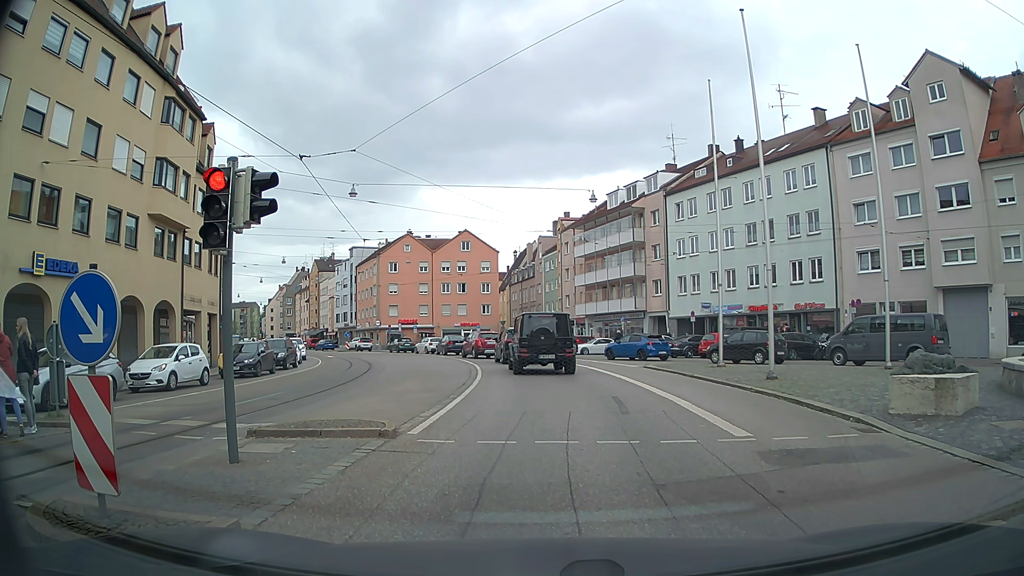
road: tertiary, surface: asphalt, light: Day
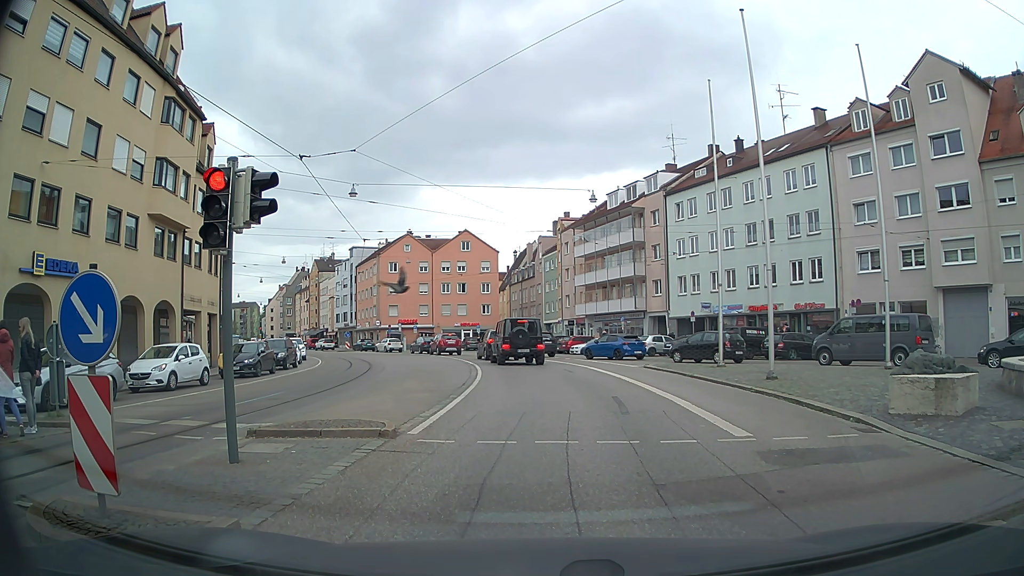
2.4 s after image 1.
(0.0, 0.0) m; 0°
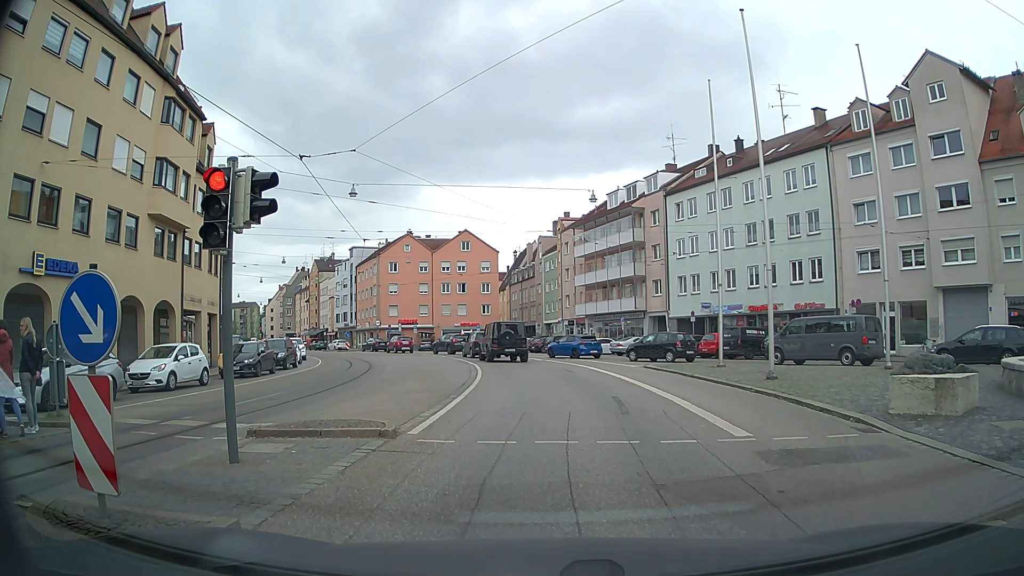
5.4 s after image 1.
(0.0, 0.0) m; 0°
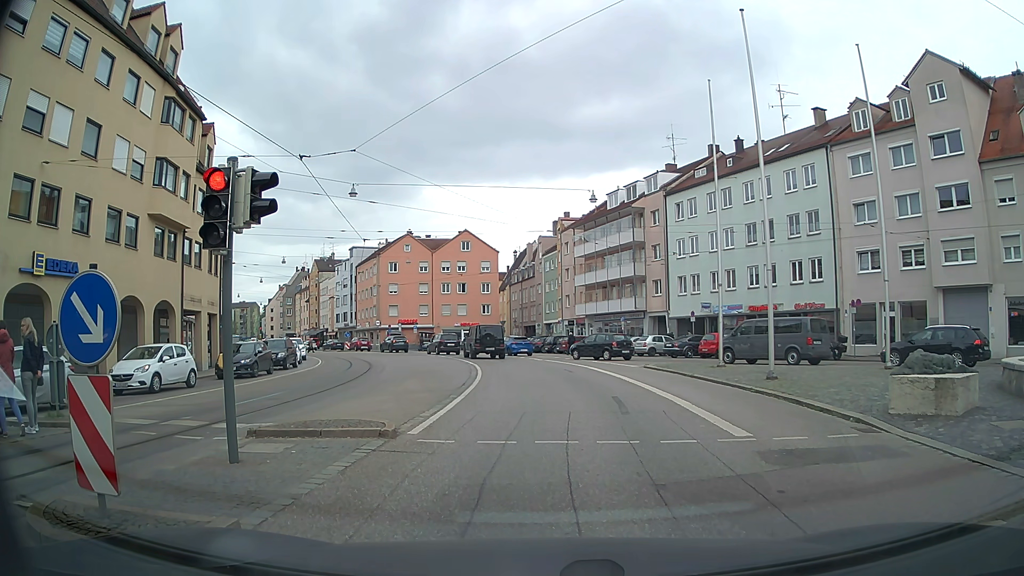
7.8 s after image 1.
(0.0, 0.0) m; 0°
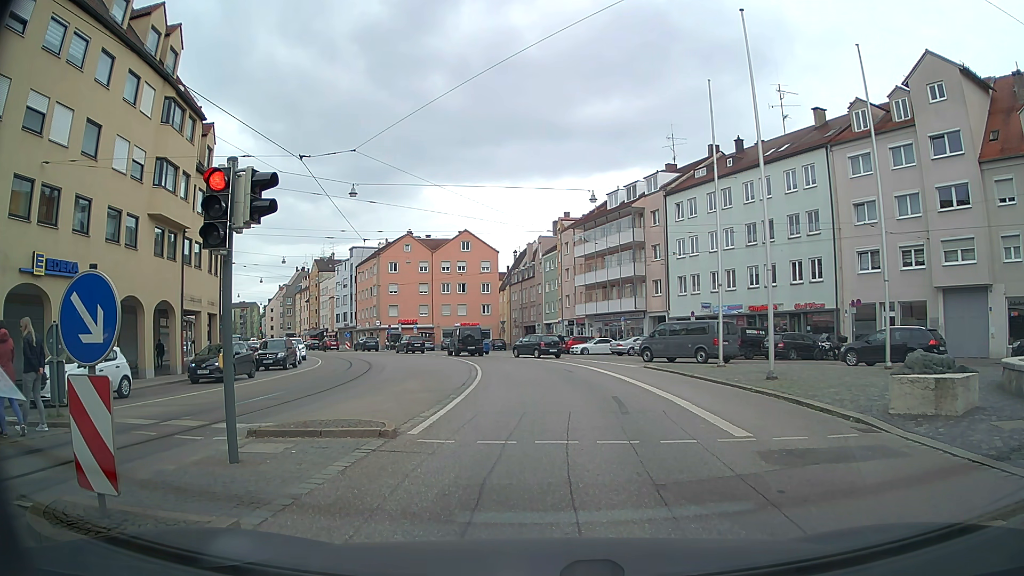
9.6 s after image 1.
(0.0, 0.0) m; 0°
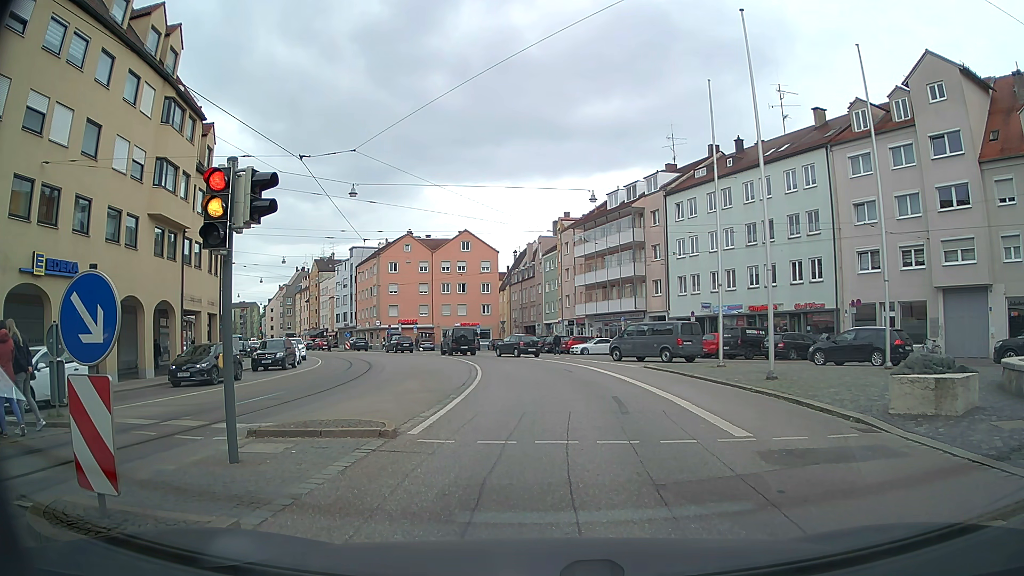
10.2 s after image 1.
(0.0, 0.0) m; 0°
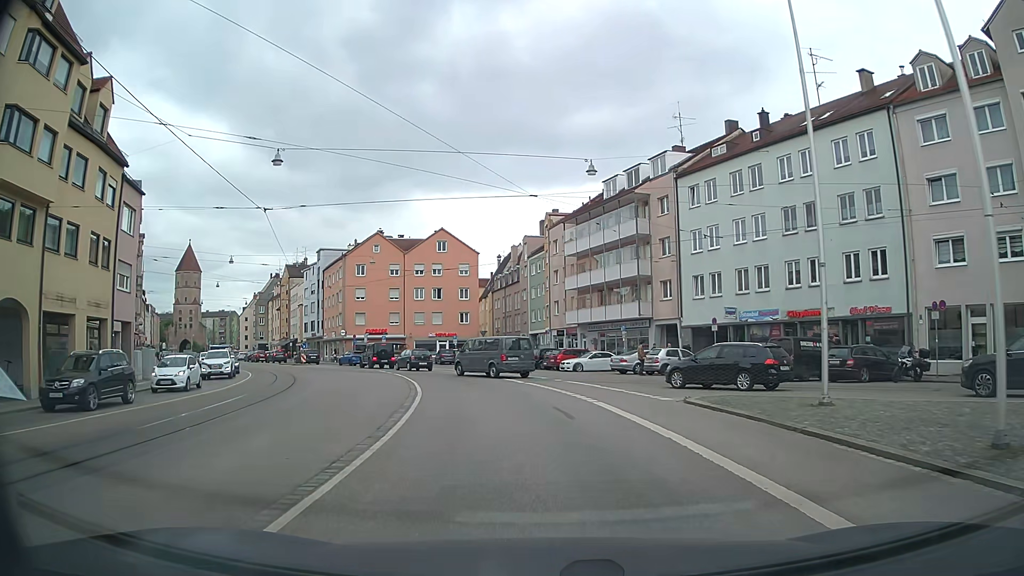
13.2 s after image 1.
(+0.1, +11.0) m; +2°
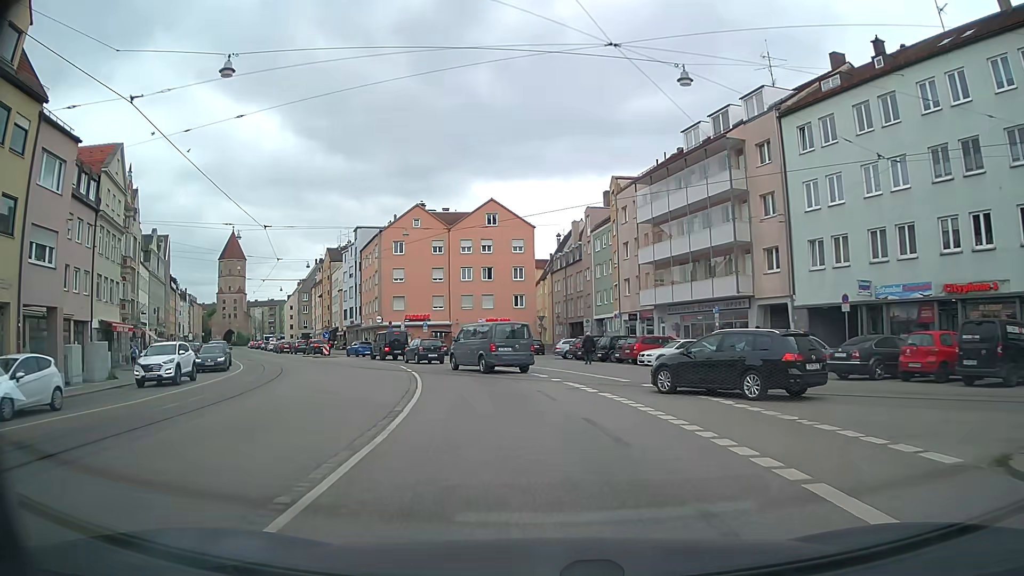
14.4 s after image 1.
(-0.4, +10.7) m; -5°
